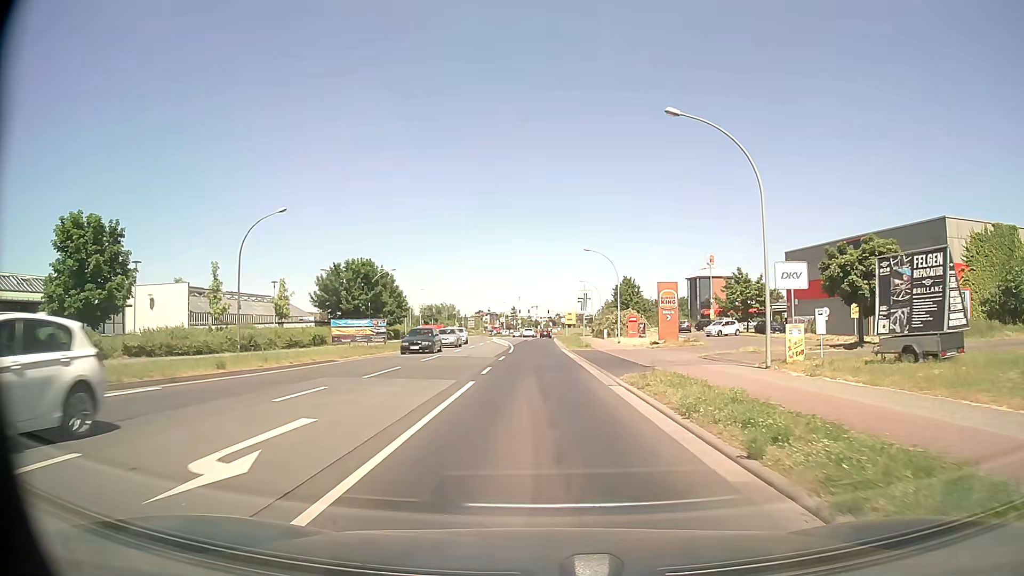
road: tertiary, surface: asphalt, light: Day
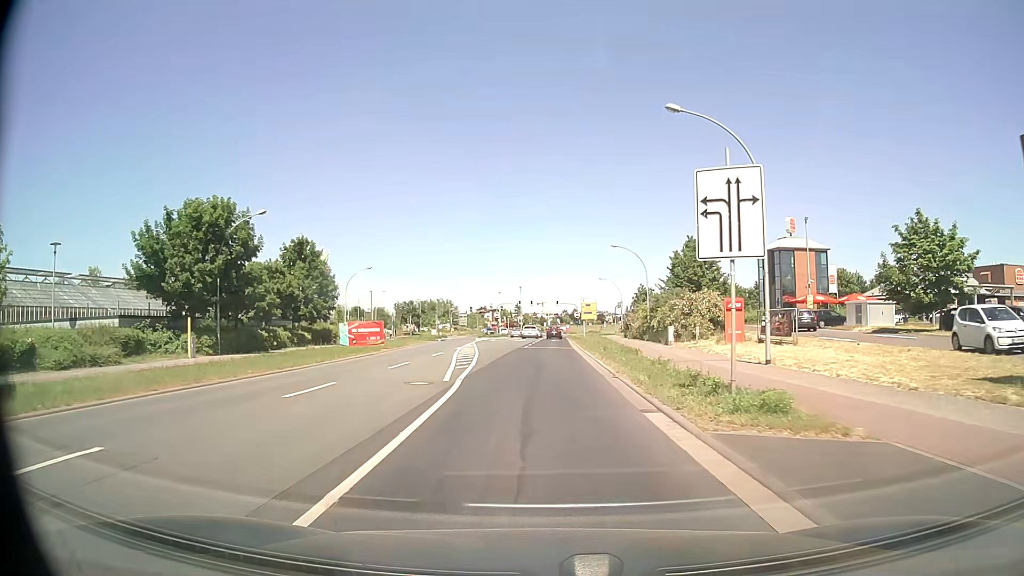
(-0.4, +35.7) m; -1°
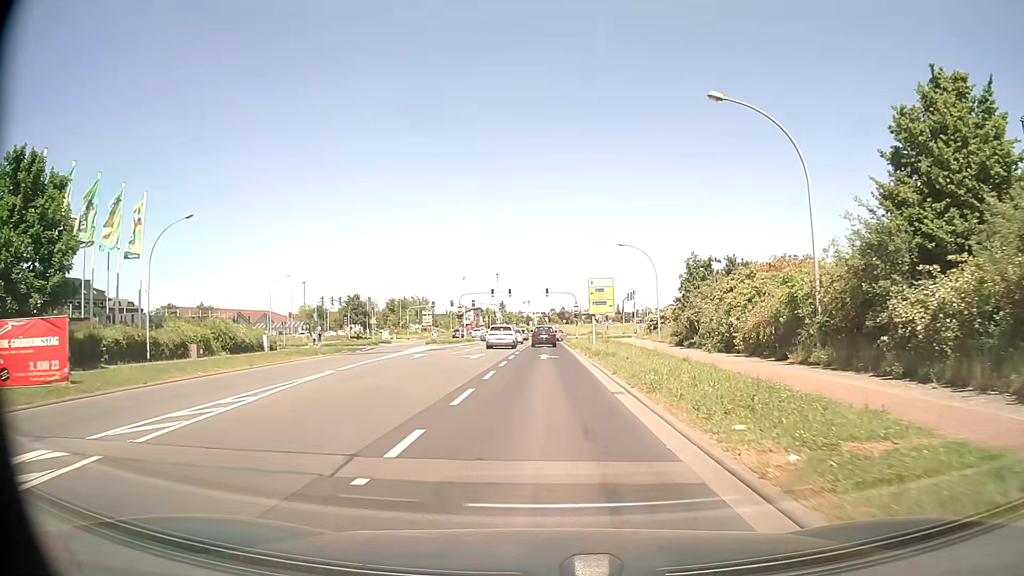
(+0.3, +35.6) m; +1°
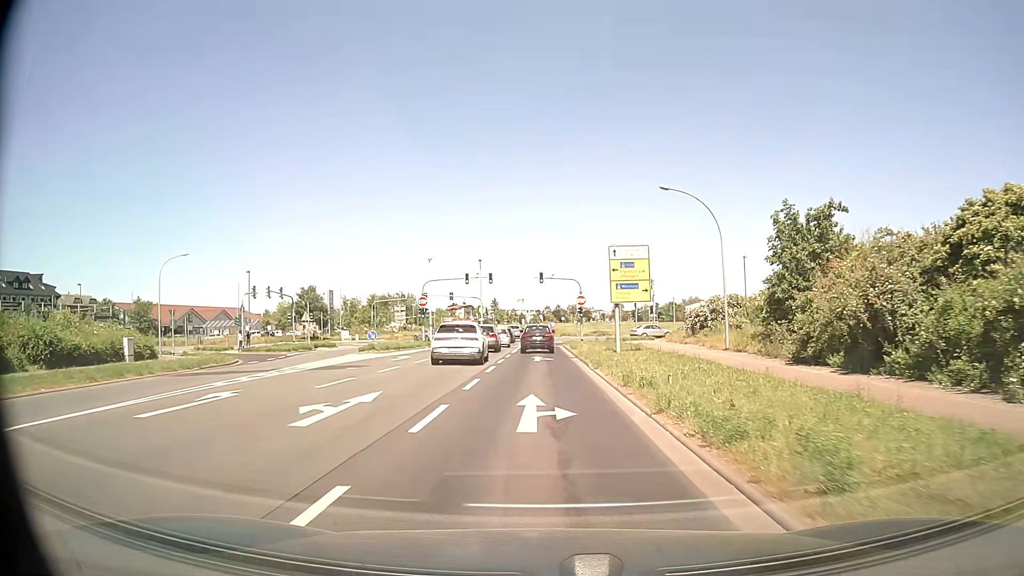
(+0.1, +20.9) m; +1°
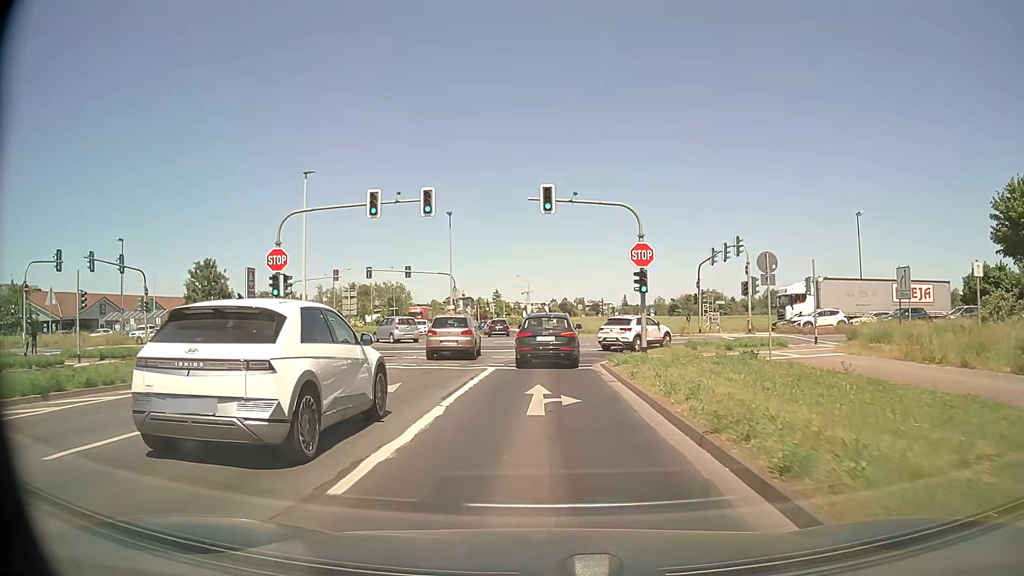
(-0.2, +33.3) m; -1°
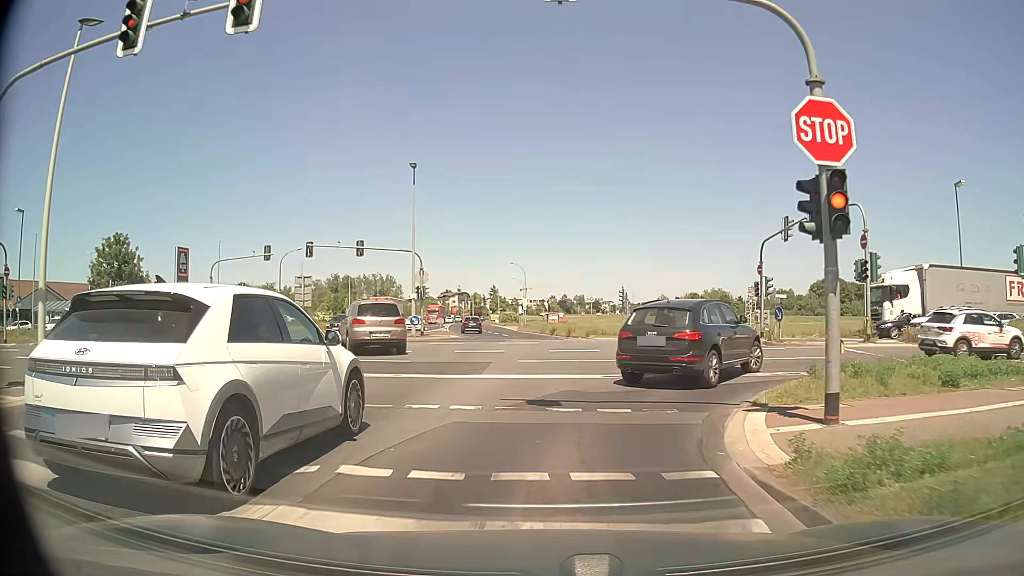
(+0.1, +15.7) m; +1°
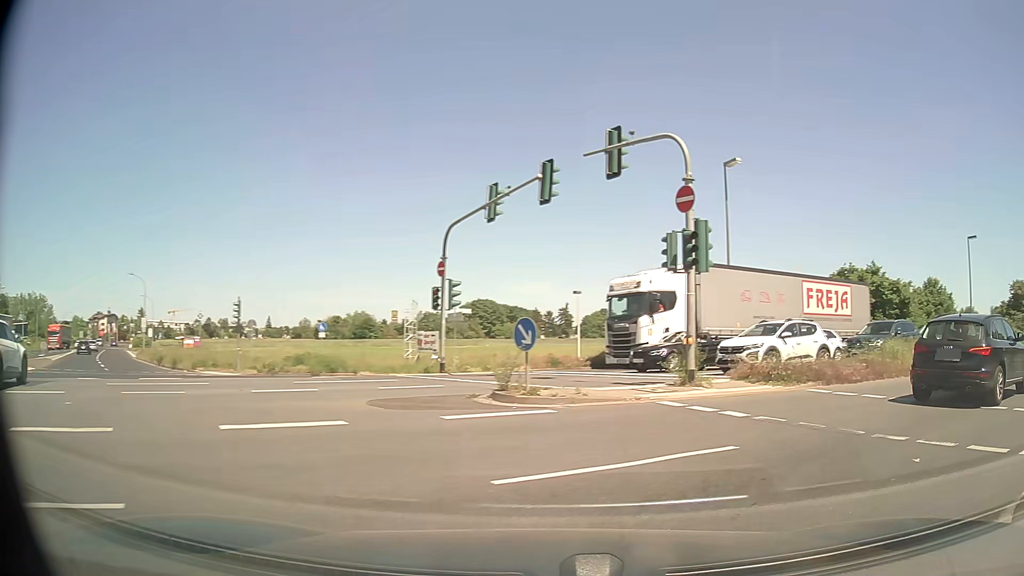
(+1.8, +13.2) m; +29°
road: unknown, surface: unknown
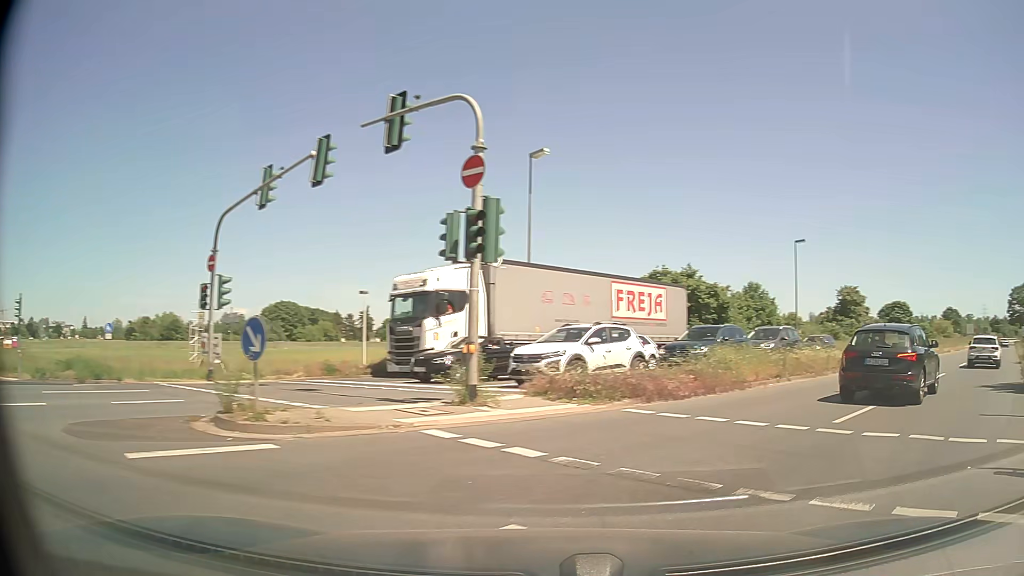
(+0.4, +3.0) m; +15°
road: primary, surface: asphalt
(+4, +9) (+11, +16) (+18, +23) (+25, +30) (+32, +37) (+39, +45) (+46, +52) (+53, +59) (+60, +66) (+67, +74) m
